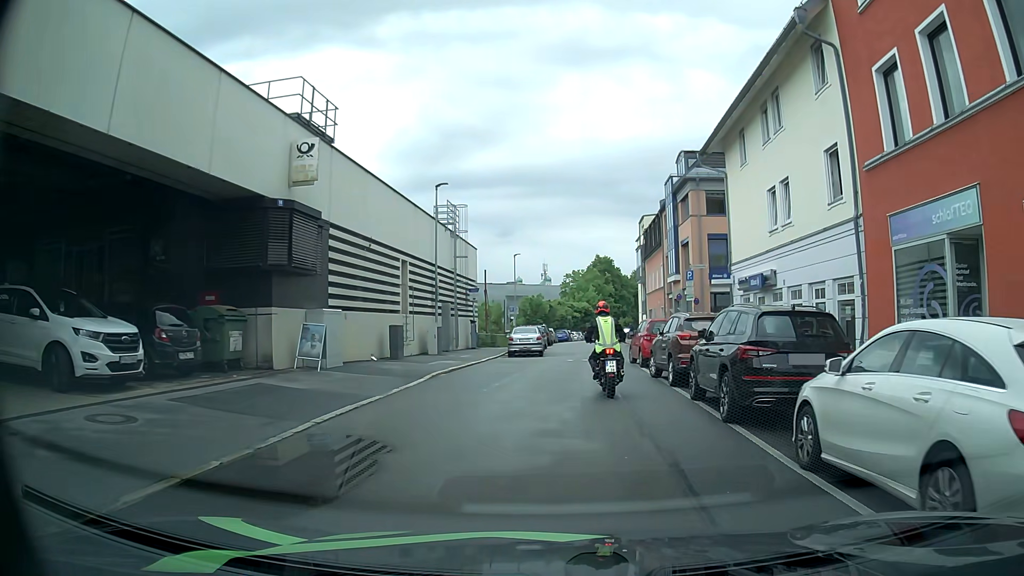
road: residential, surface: asphalt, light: Day
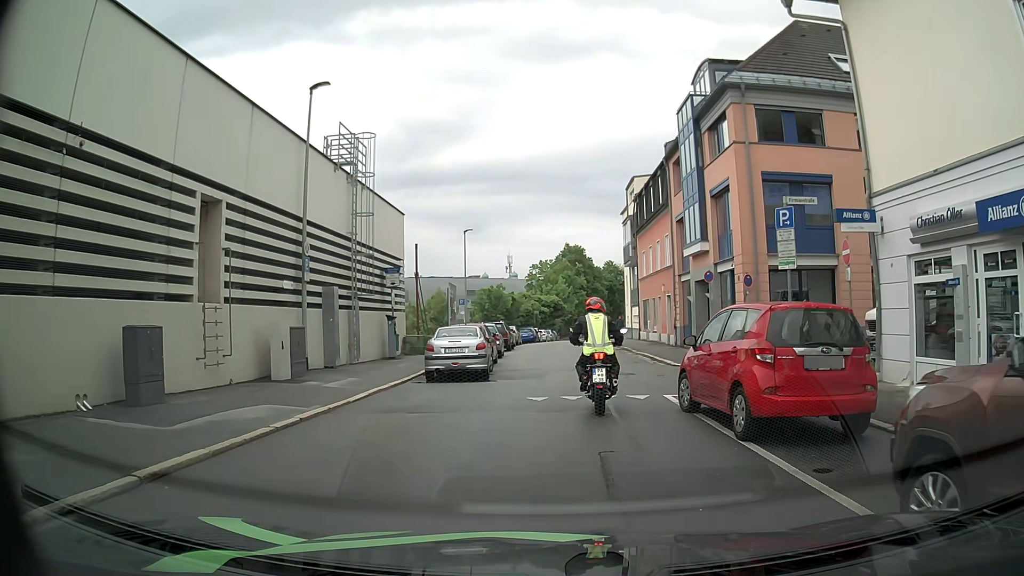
(+0.2, +14.1) m; +2°
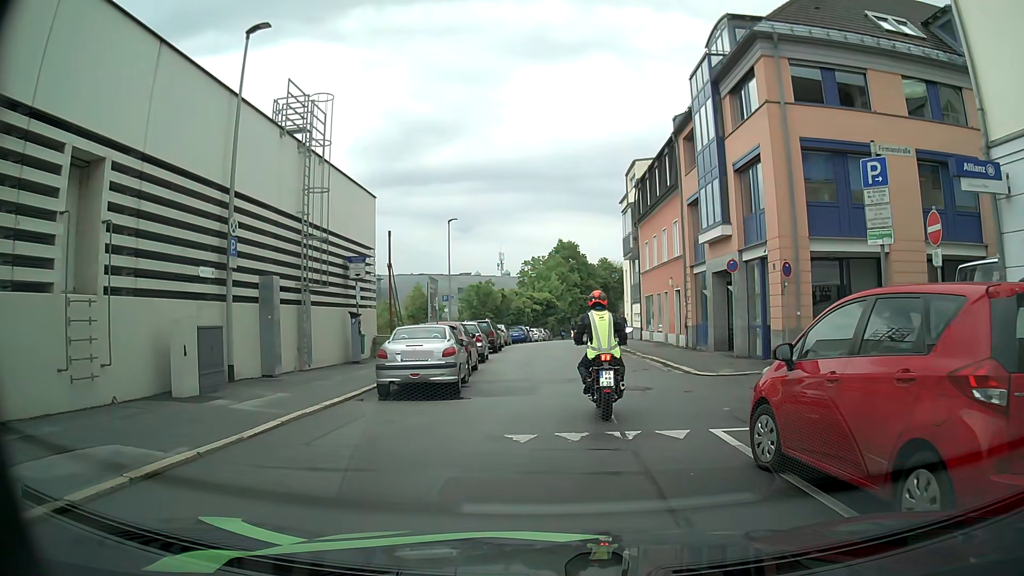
(+0.1, +4.2) m; +2°
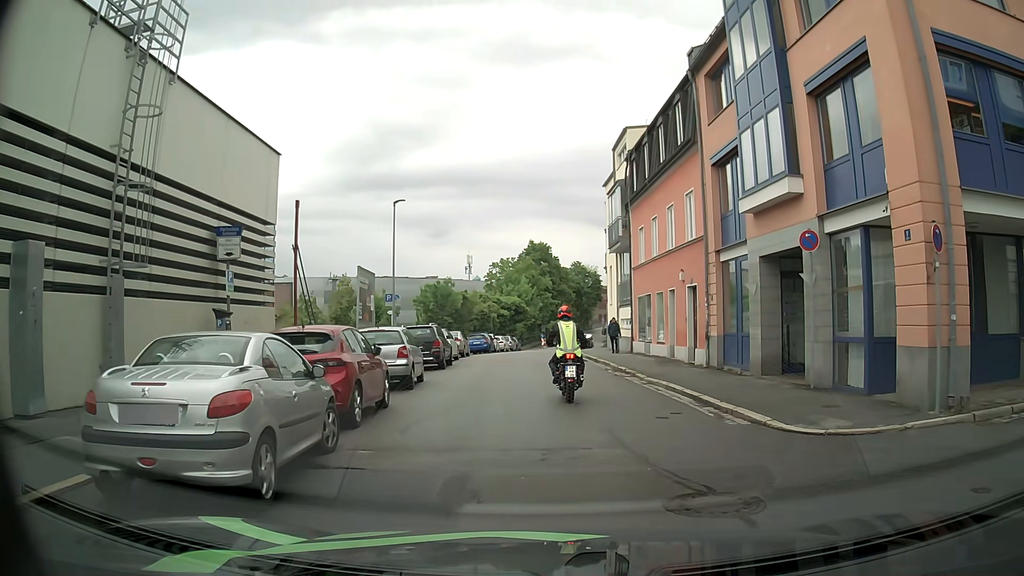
(-0.1, +8.3) m; +2°
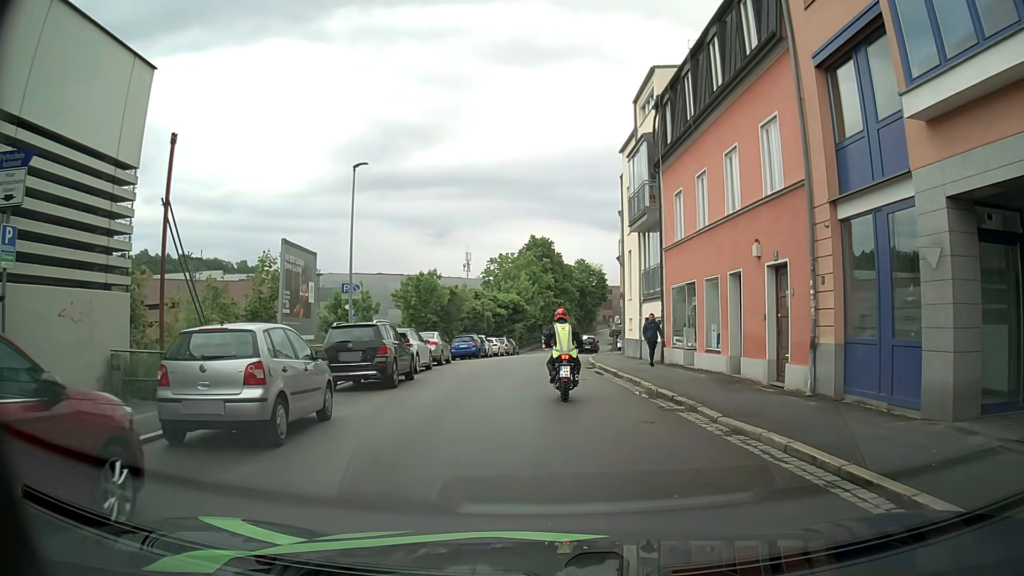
(-0.2, +8.4) m; -2°
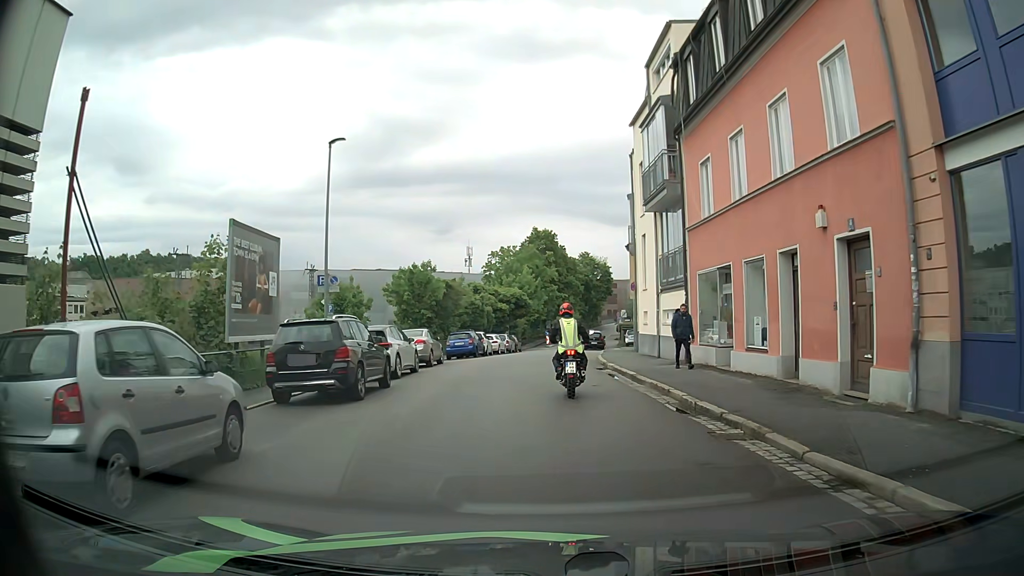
(+0.1, +3.5) m; 0°
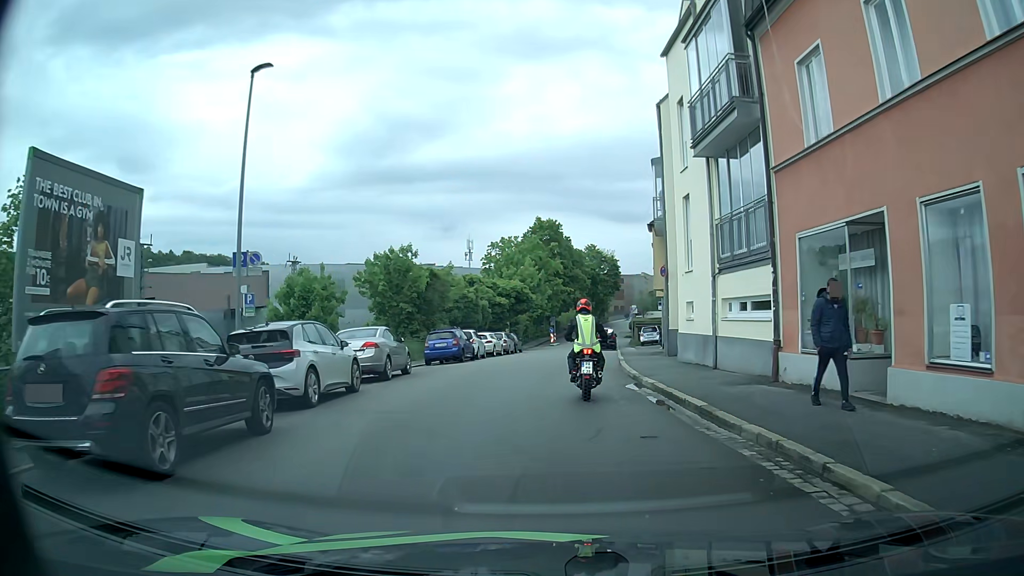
(0.0, +7.5) m; 0°
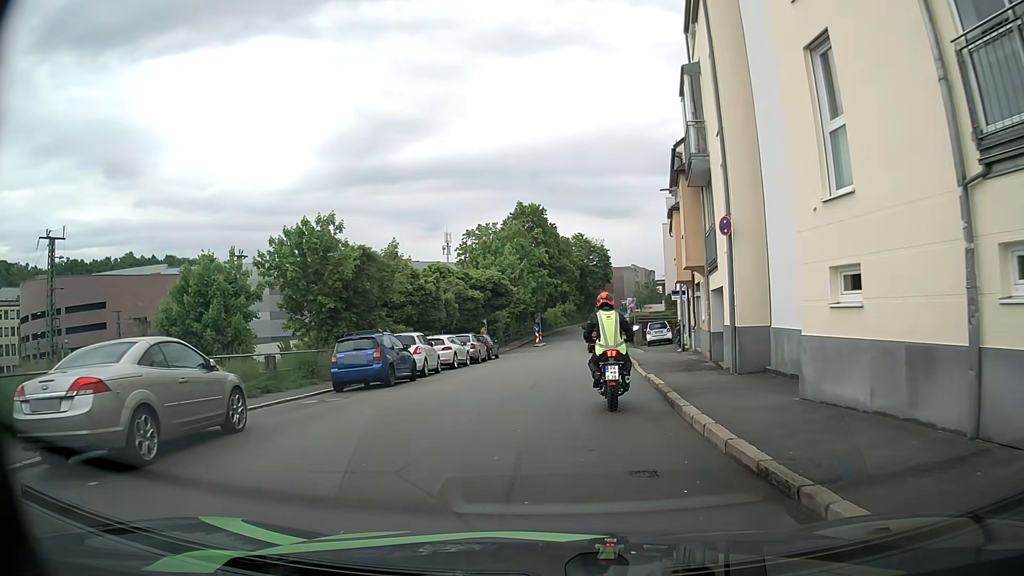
(+0.1, +10.7) m; +1°
